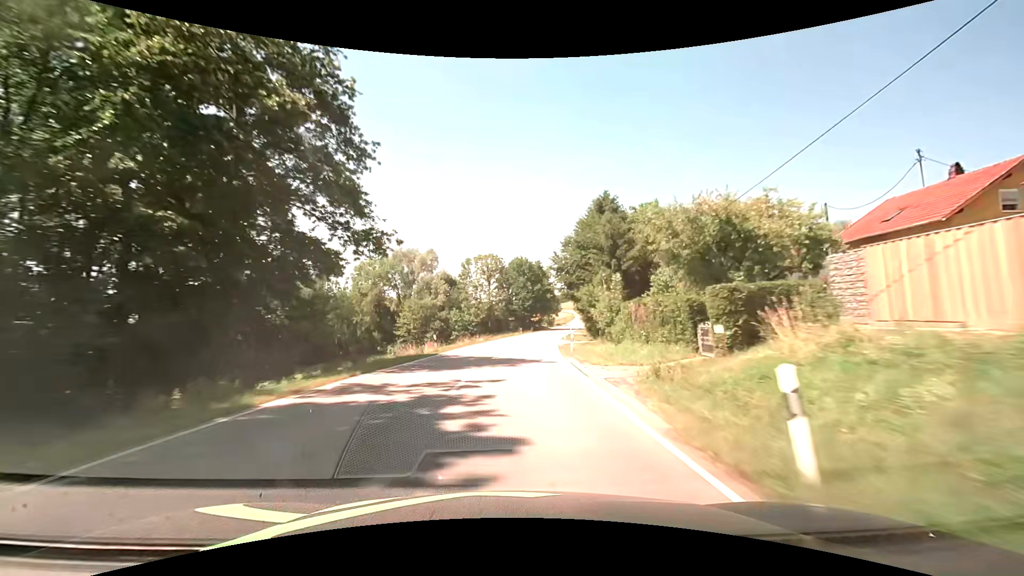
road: secondary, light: Day
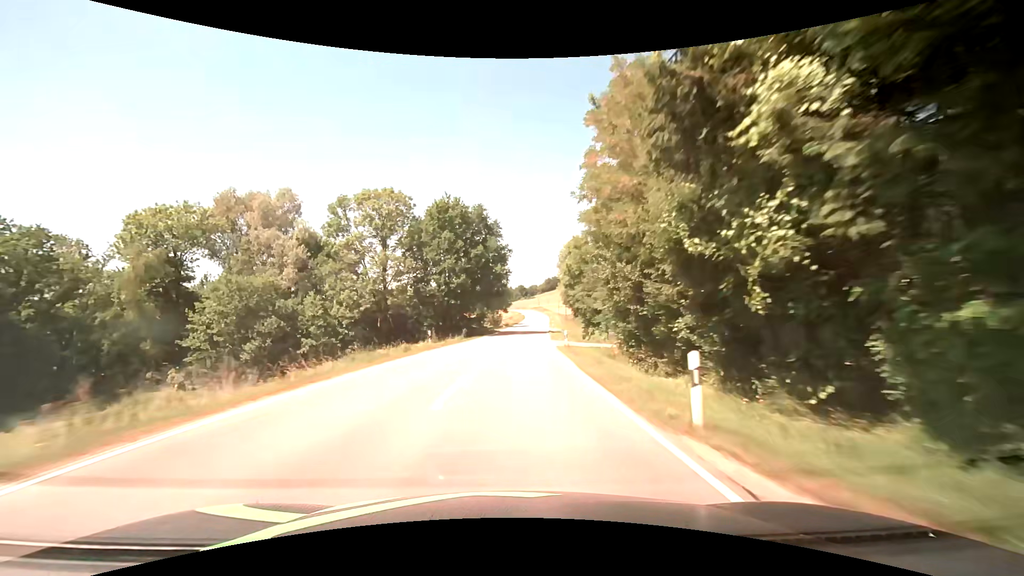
(+2.9, +50.4) m; +7°
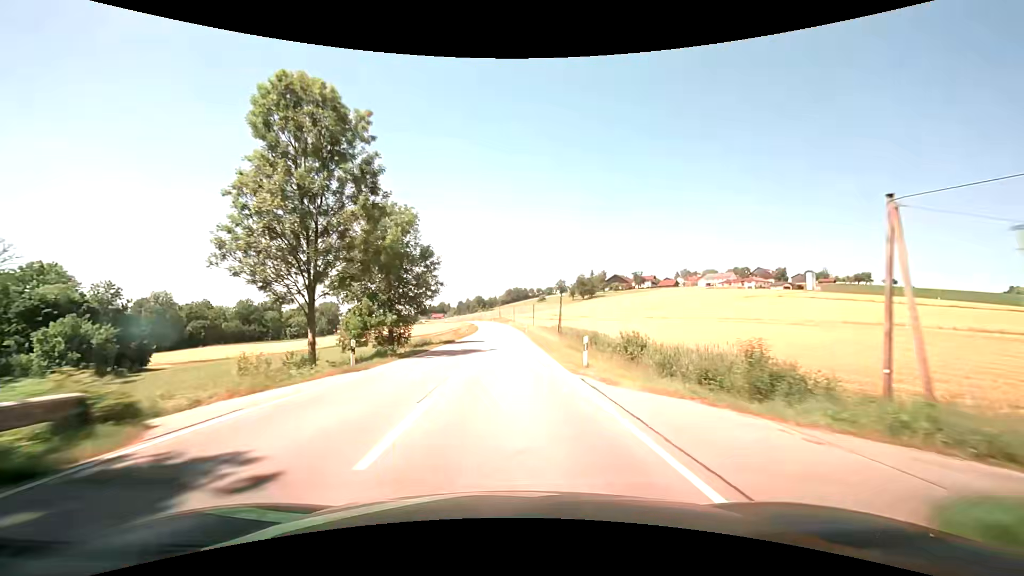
(+3.2, +62.6) m; +5°
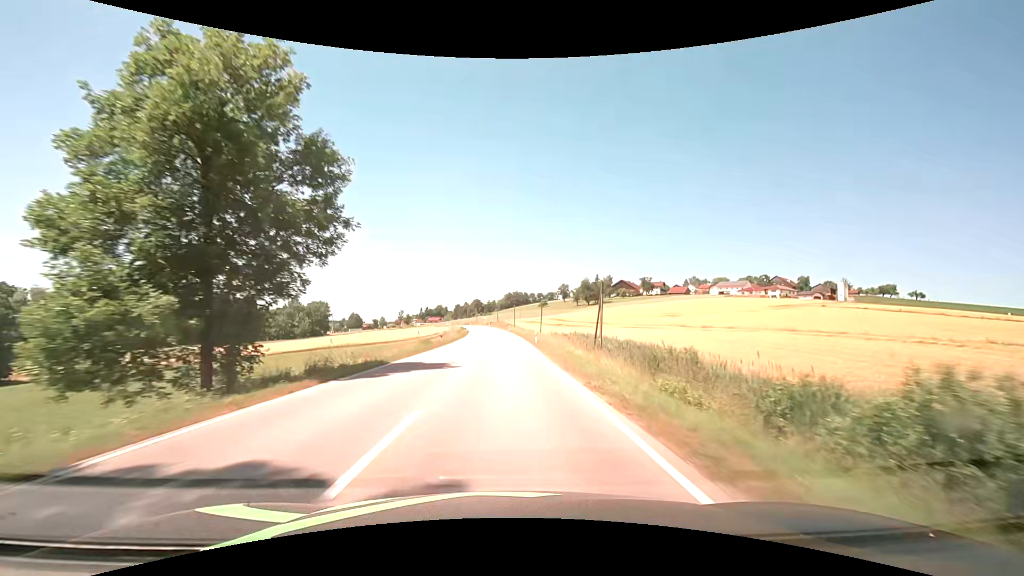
(+0.1, +24.8) m; 0°
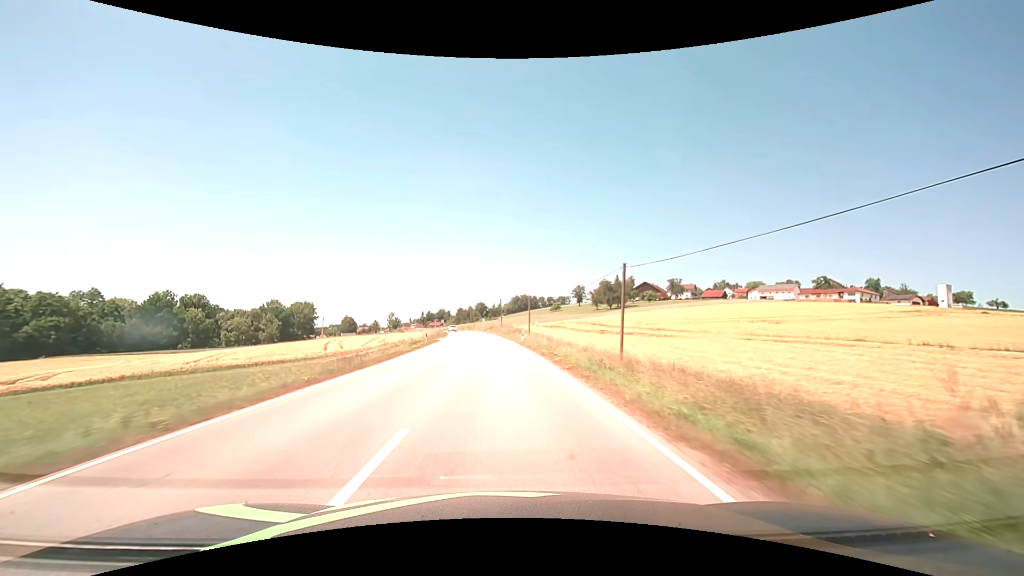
(-0.2, +49.4) m; -1°
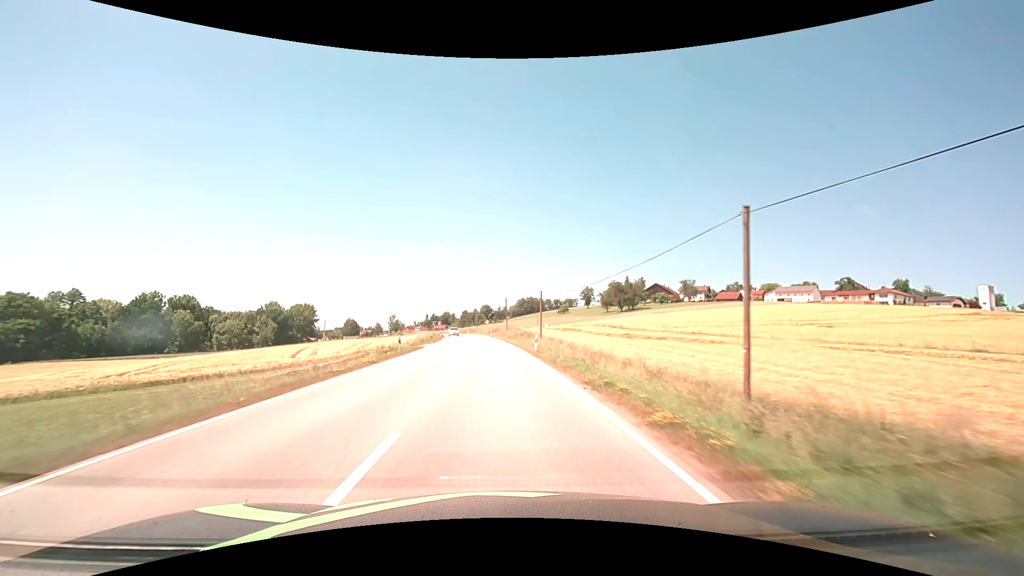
(0.0, +12.3) m; 0°
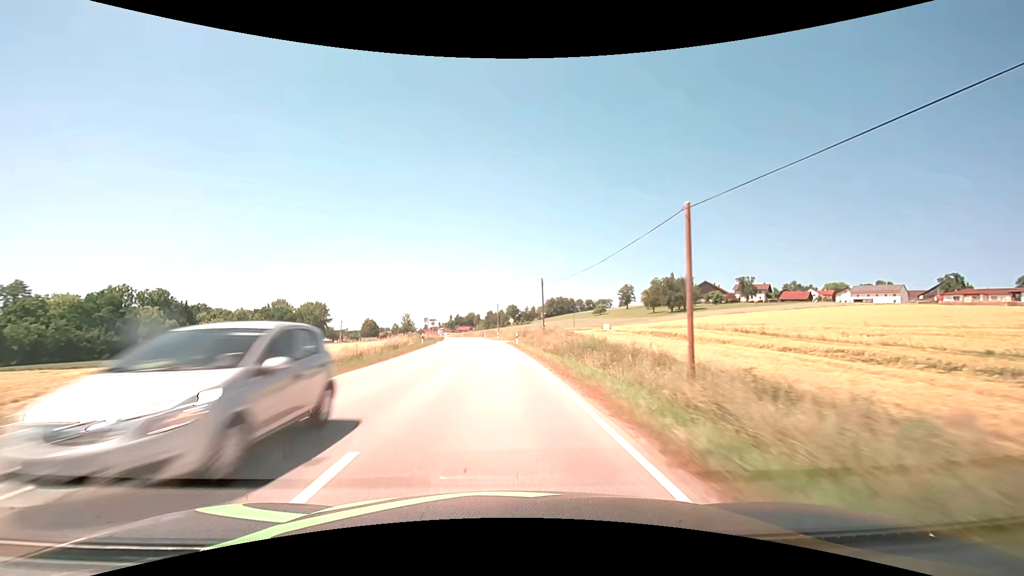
(-1.0, +37.0) m; -3°
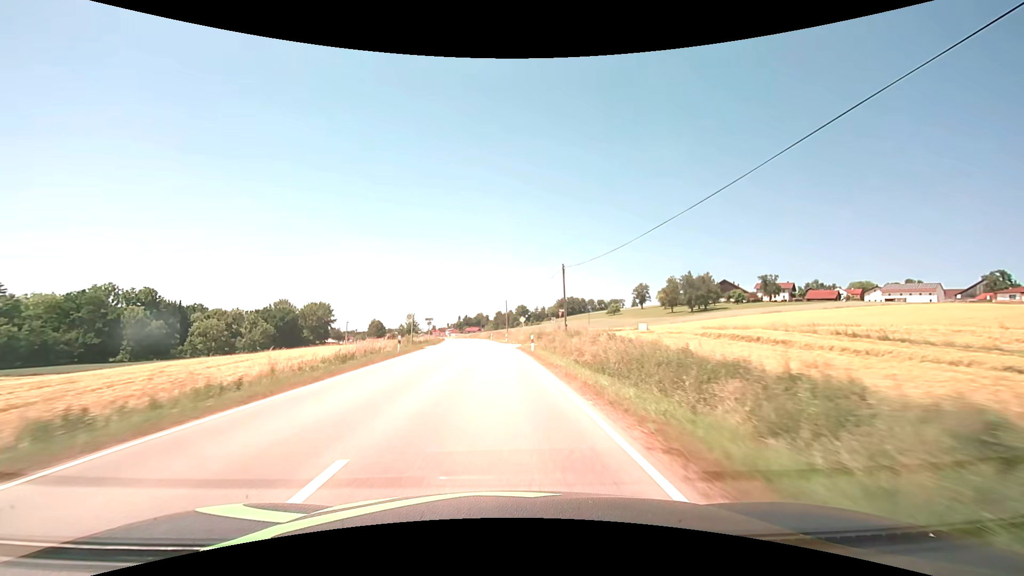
(-0.1, +12.4) m; -1°
(0, +10) (0, +20) (-1, +30) (-1, +40) (-2, +50) (-3, +60) (-3, +70) (-4, +80) (-6, +90) (-7, +100) m
